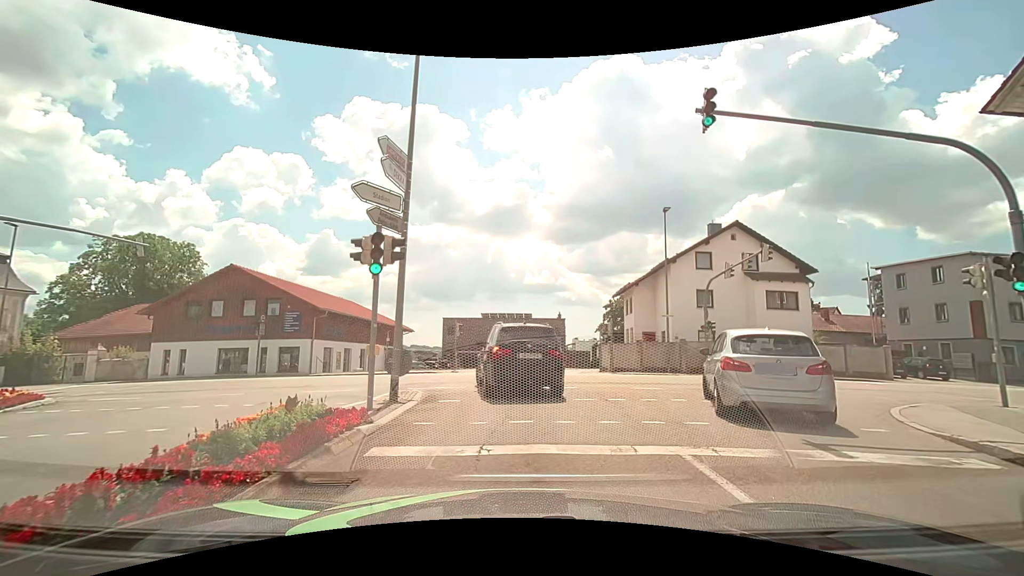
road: tertiary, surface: asphalt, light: Day
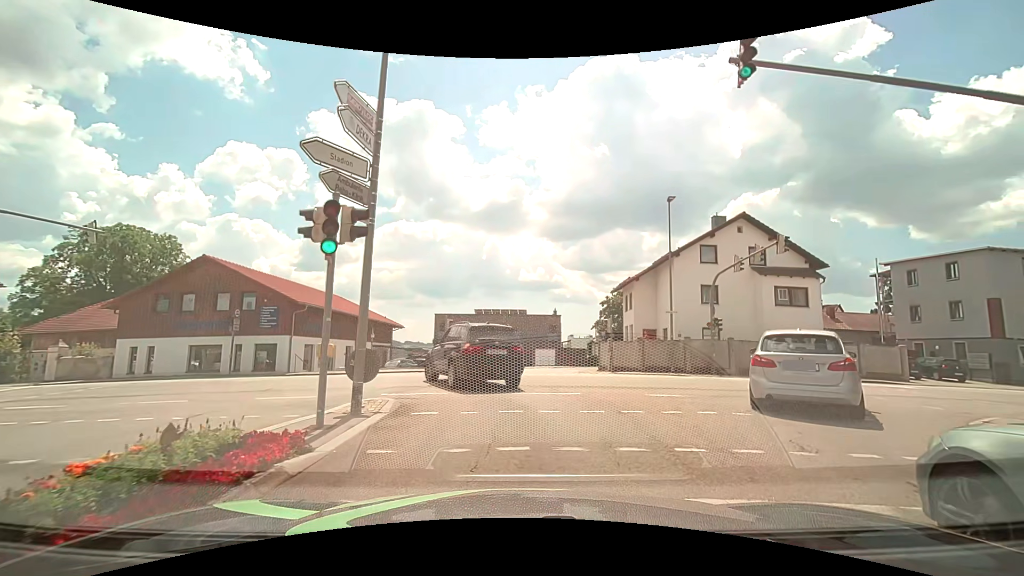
(0.0, +2.2) m; -1°
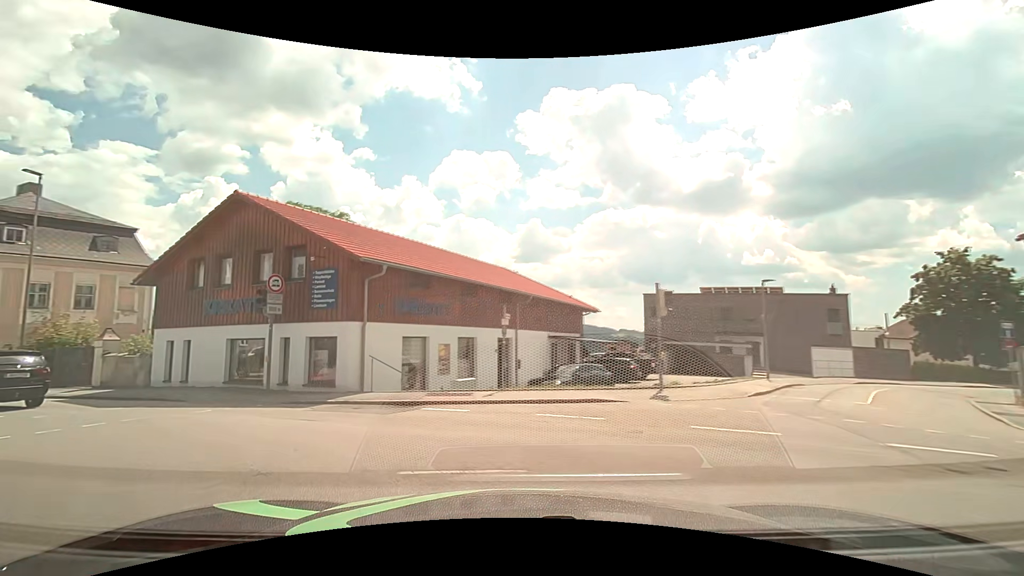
(-1.4, +17.0) m; -24°
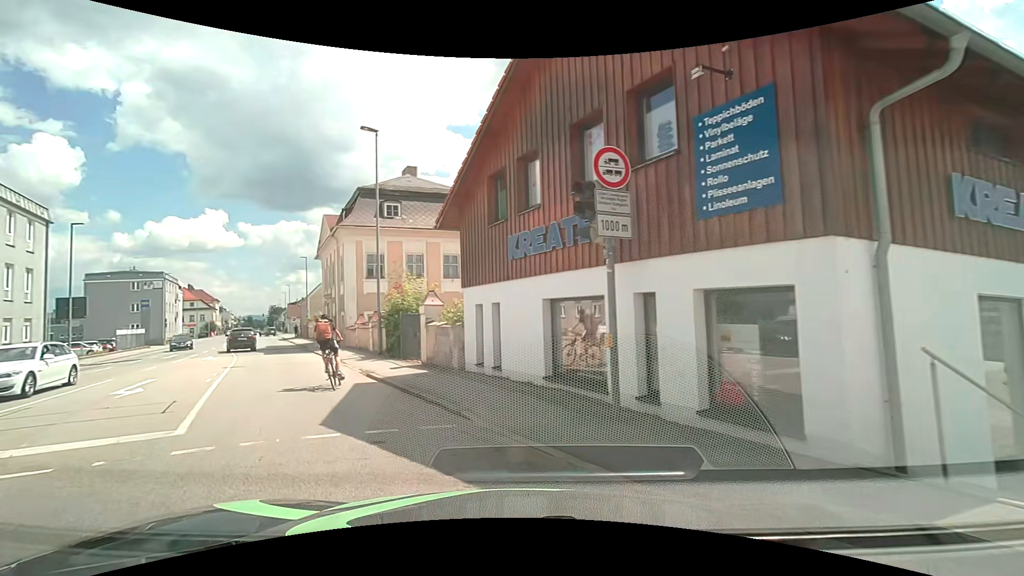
(-3.2, +9.6) m; -37°
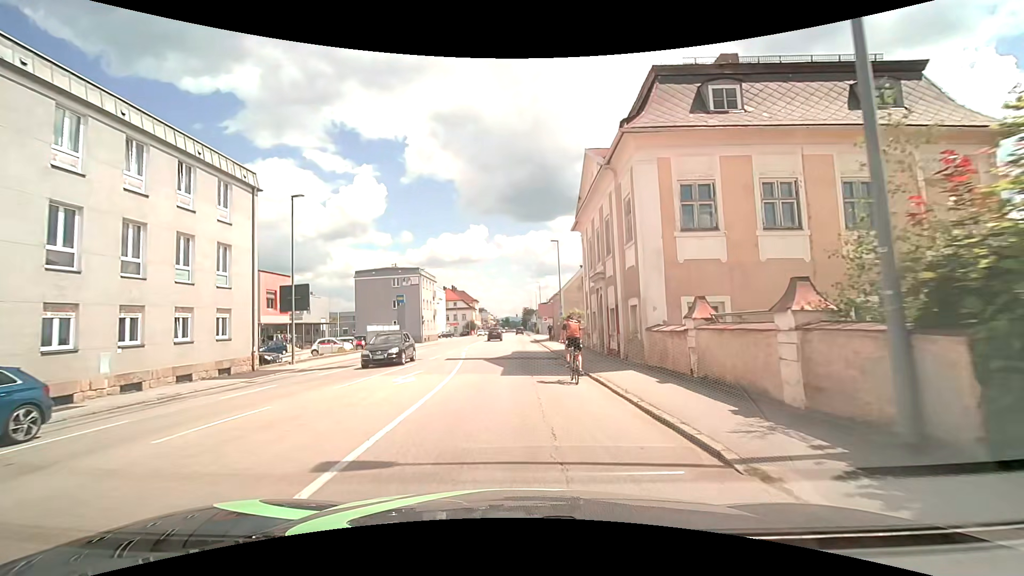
(-7.1, +16.2) m; -29°
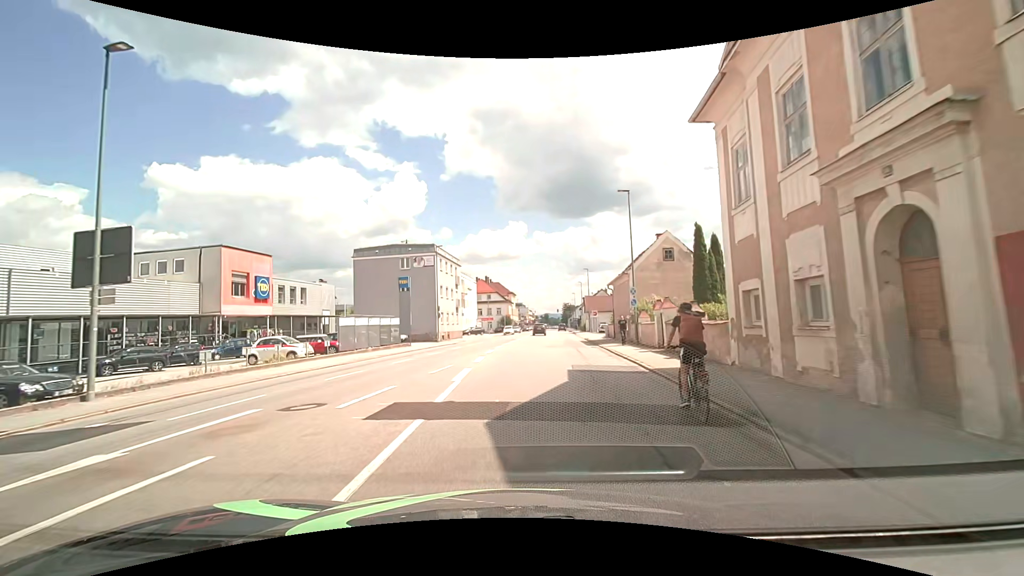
(-0.5, +17.1) m; -4°
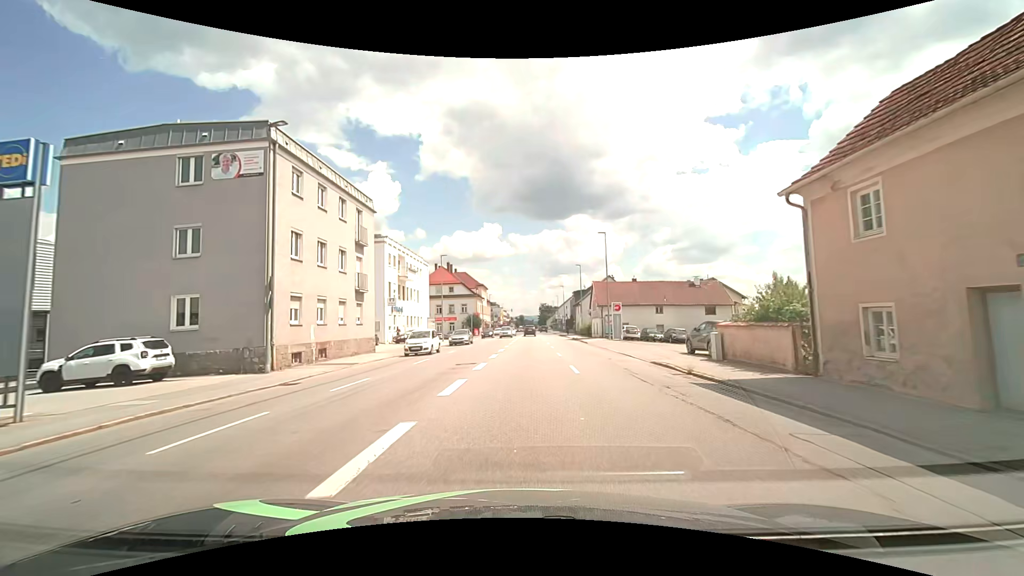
(+0.6, +32.9) m; +3°
